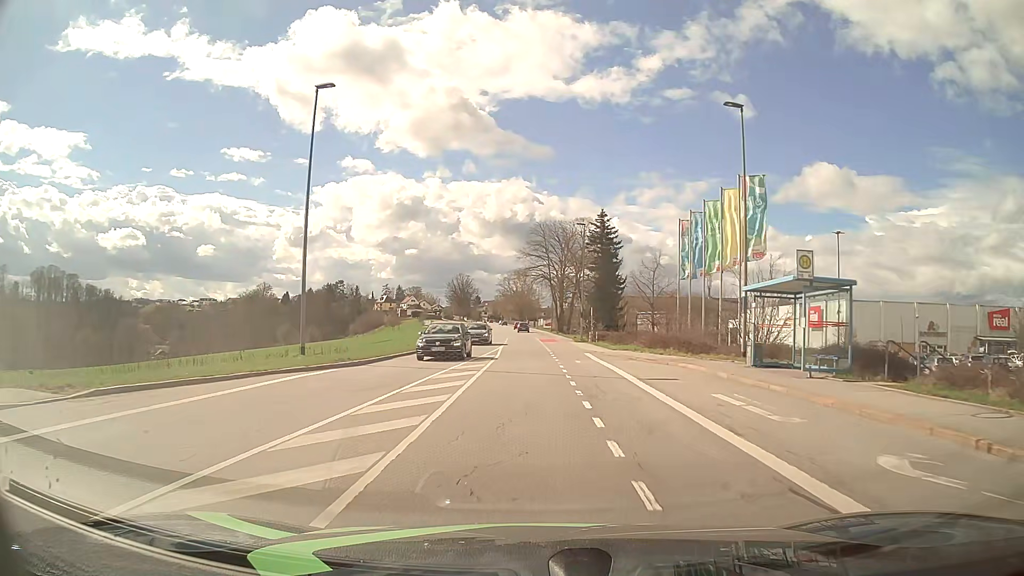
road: tertiary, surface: asphalt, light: Day
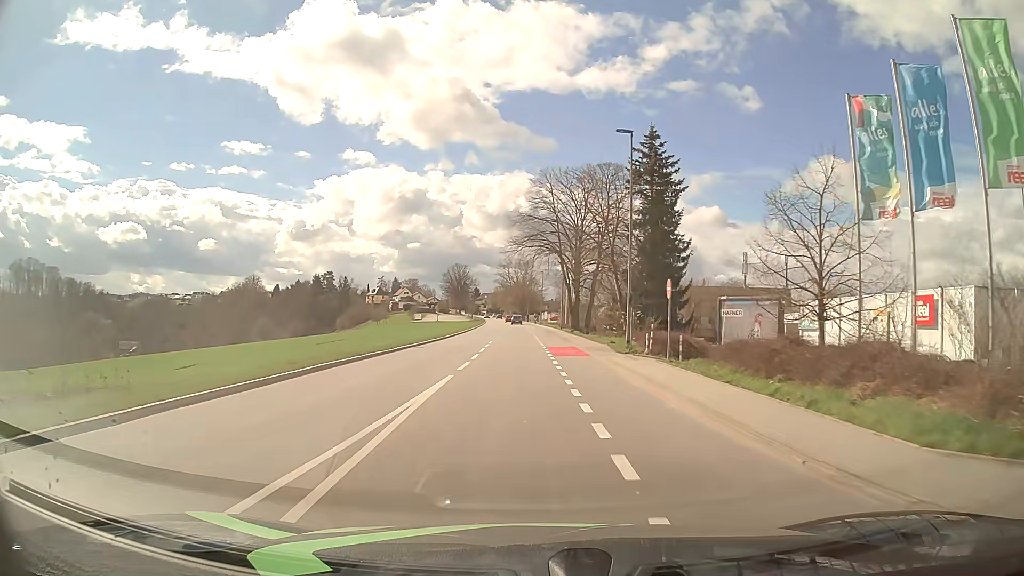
(0.0, +27.5) m; -1°
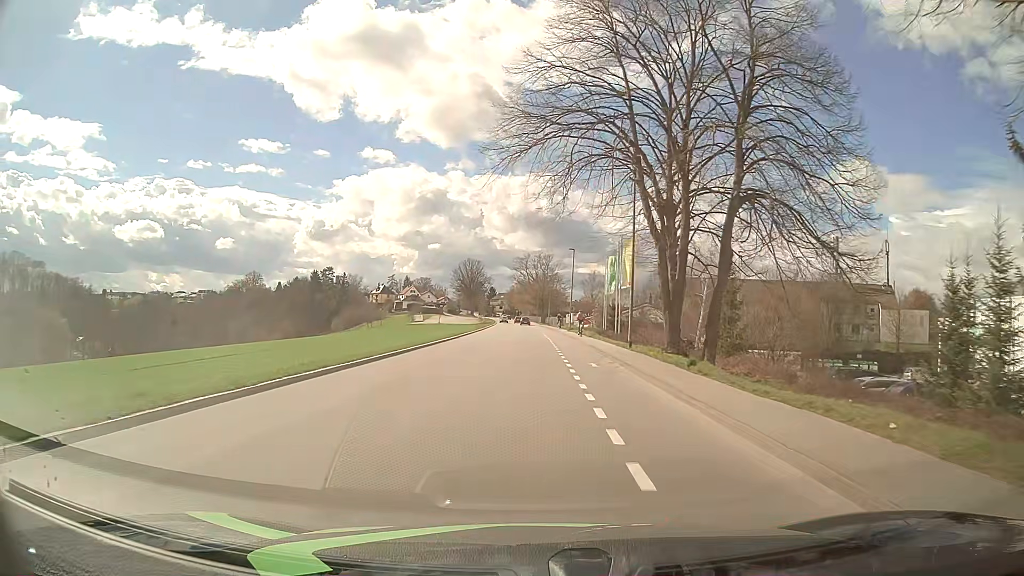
(-0.3, +36.4) m; -2°
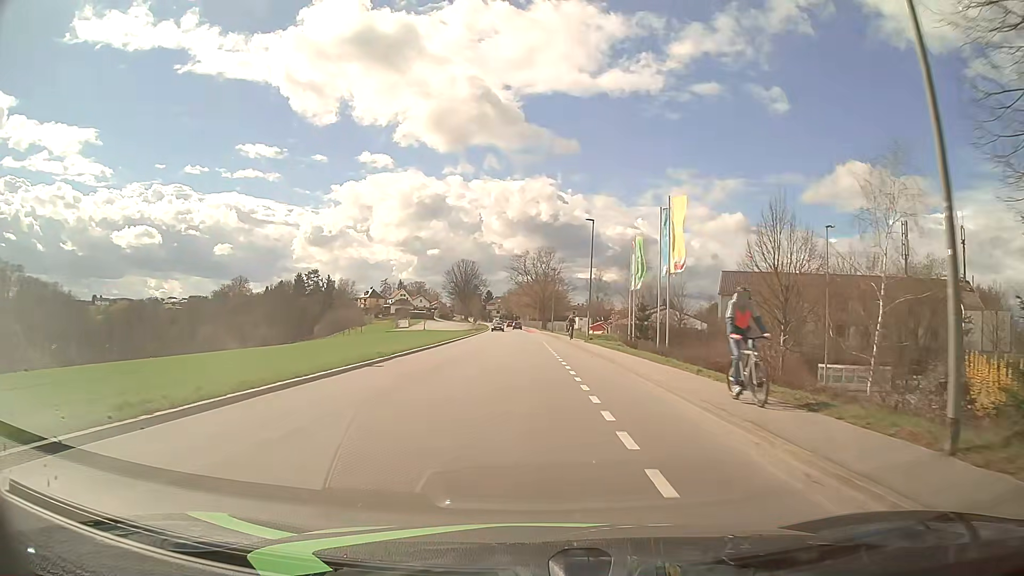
(0.0, +22.4) m; 0°
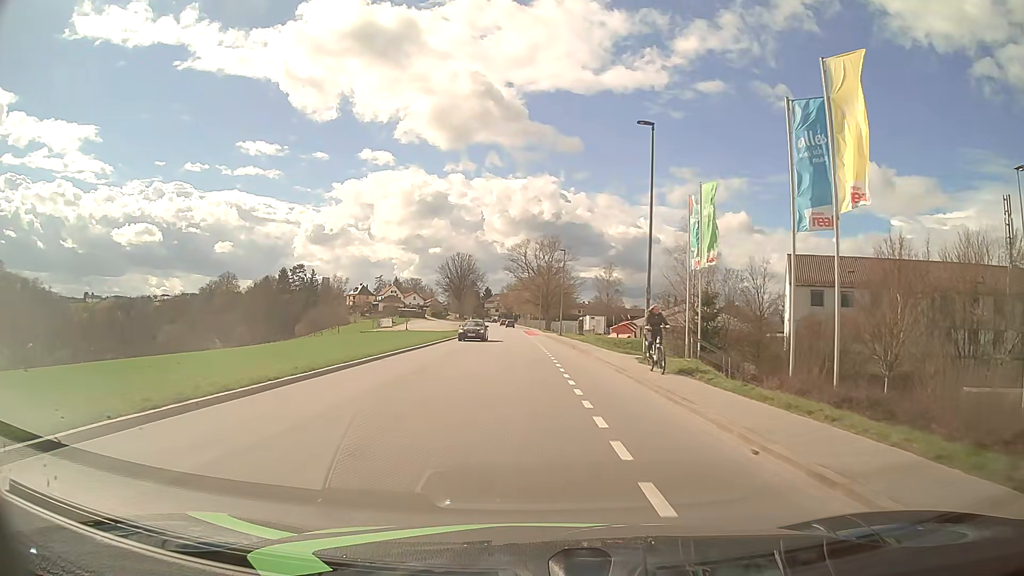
(0.0, +22.5) m; 0°
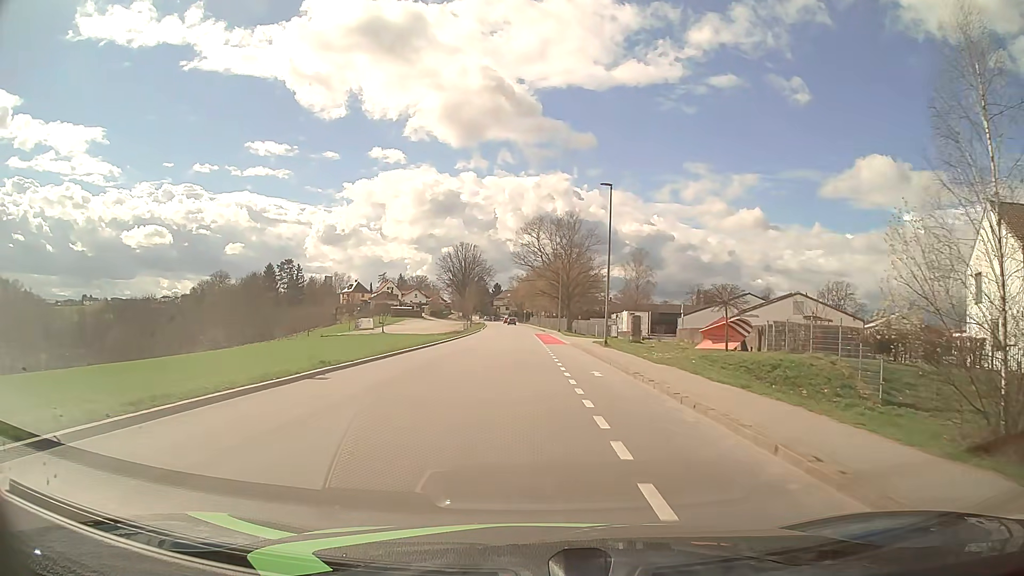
(-0.3, +30.3) m; -1°
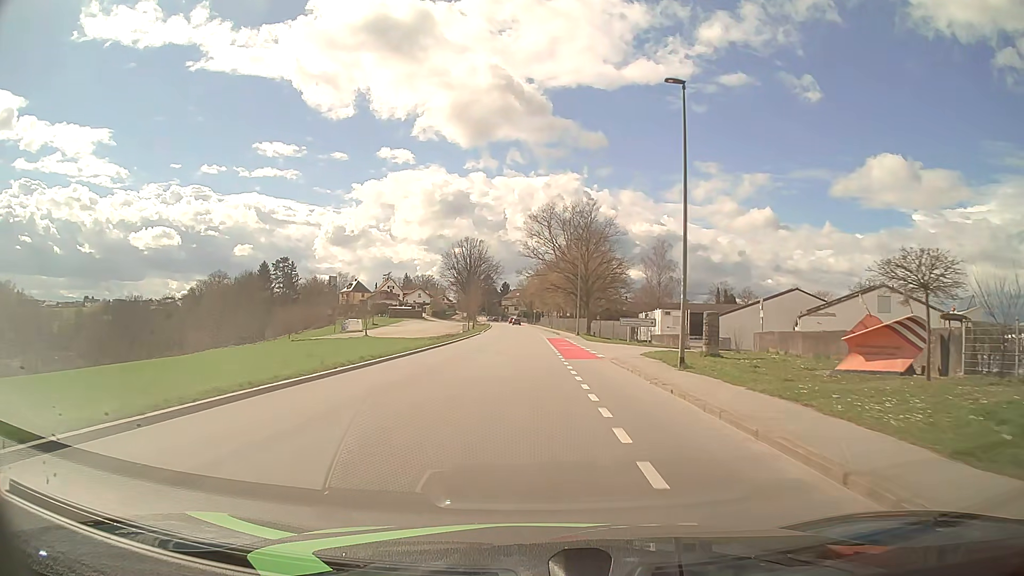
(-0.1, +15.2) m; -1°
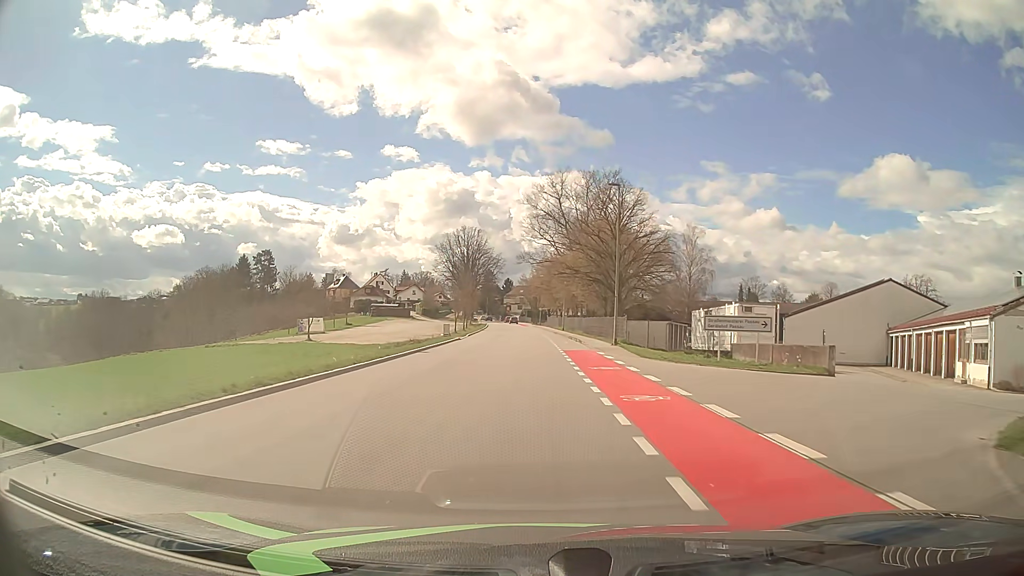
(-0.1, +22.9) m; 0°
(0, +10) (0, +20) (0, +30) (0, +40) (0, +50) (0, +60) (-1, +70) (-1, +80) (-1, +90) (-2, +100) m
